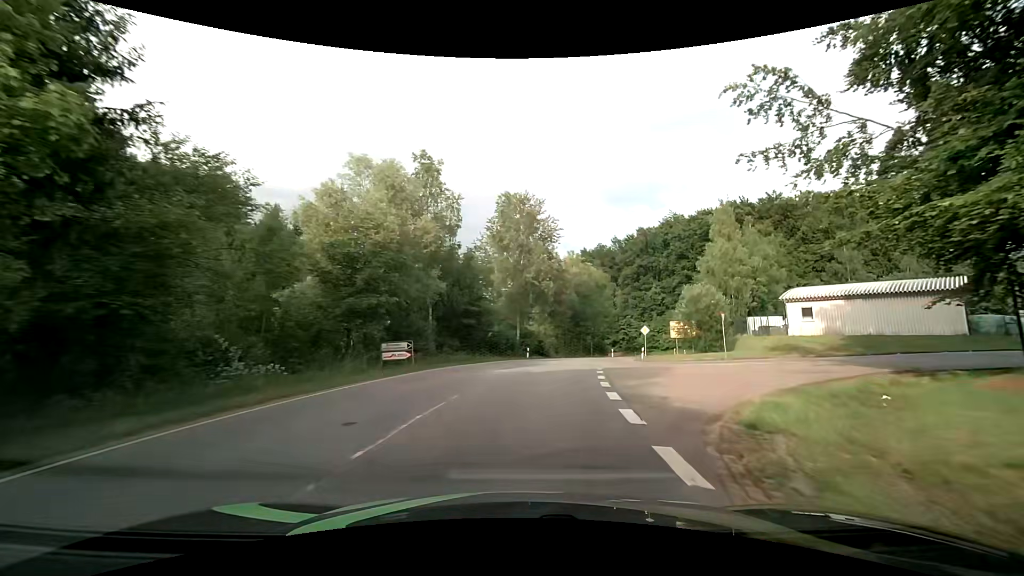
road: tertiary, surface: asphalt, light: Day
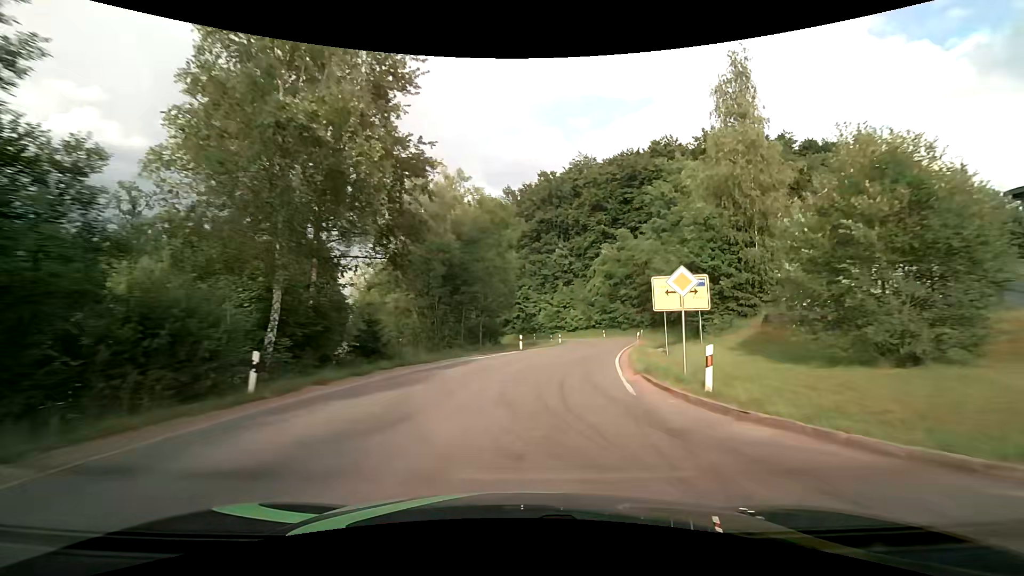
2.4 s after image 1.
(+3.8, +32.4) m; +14°
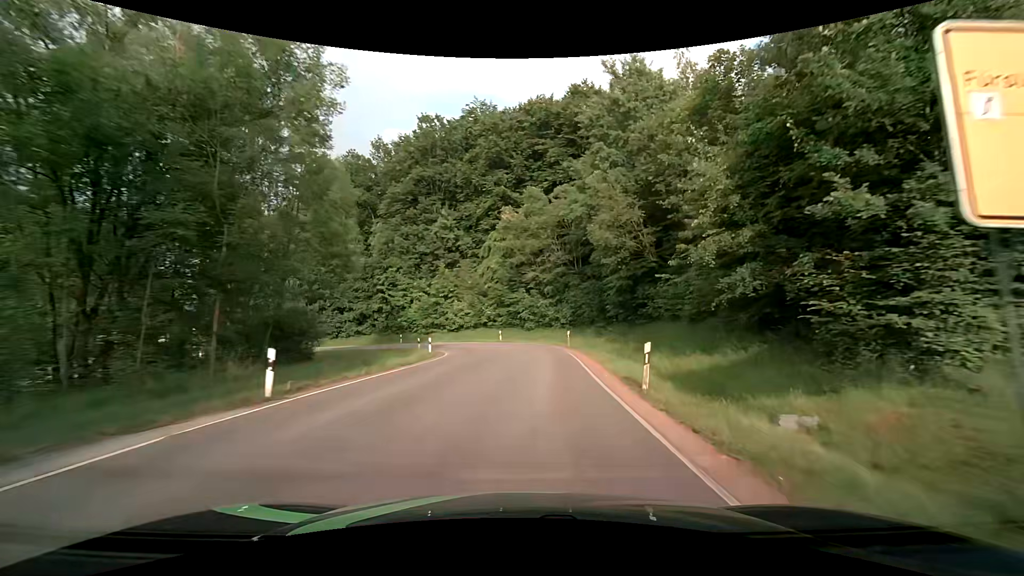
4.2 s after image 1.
(+2.6, +23.2) m; +13°
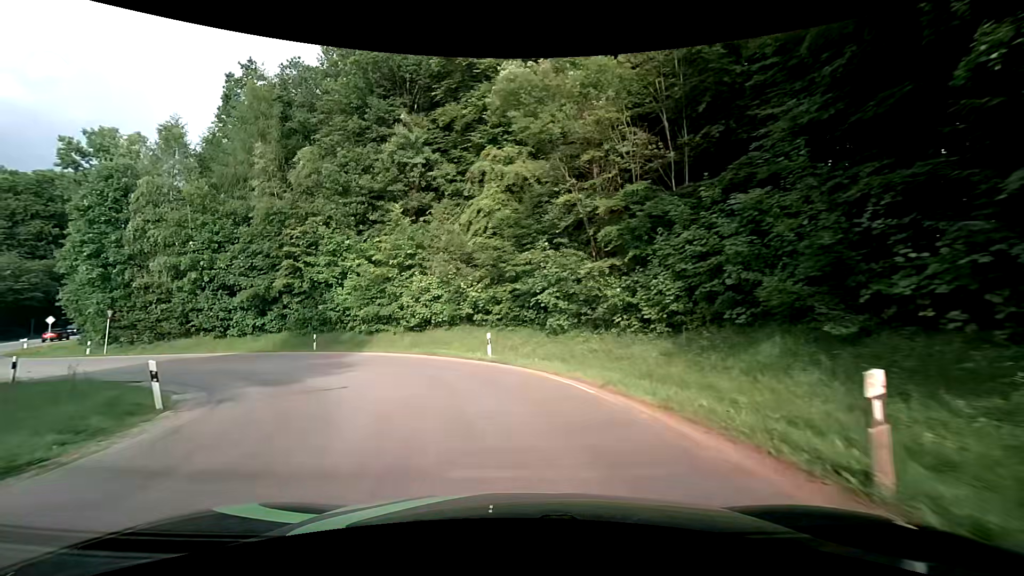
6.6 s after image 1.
(+0.8, +27.7) m; -2°
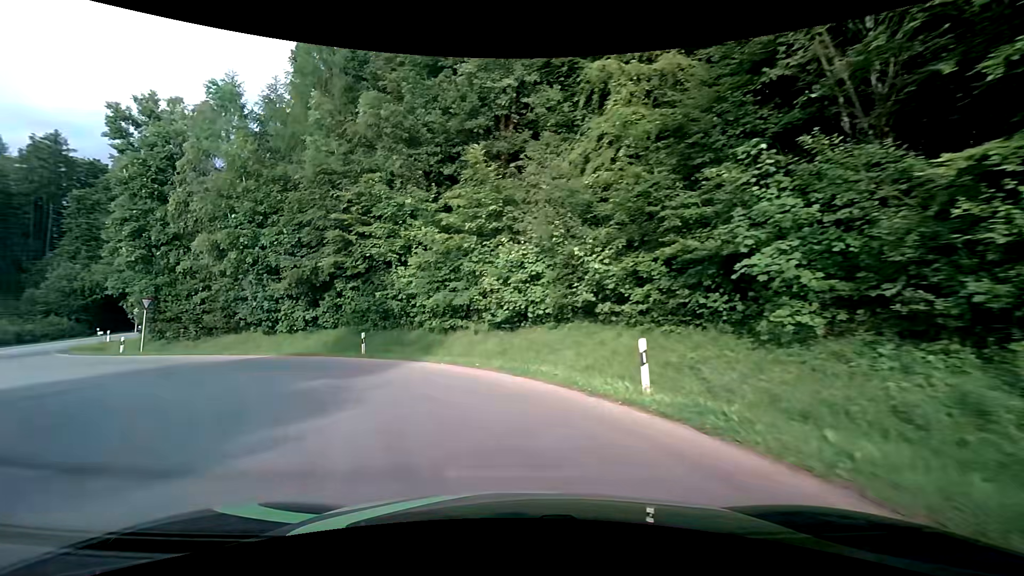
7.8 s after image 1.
(-1.0, +11.3) m; -11°
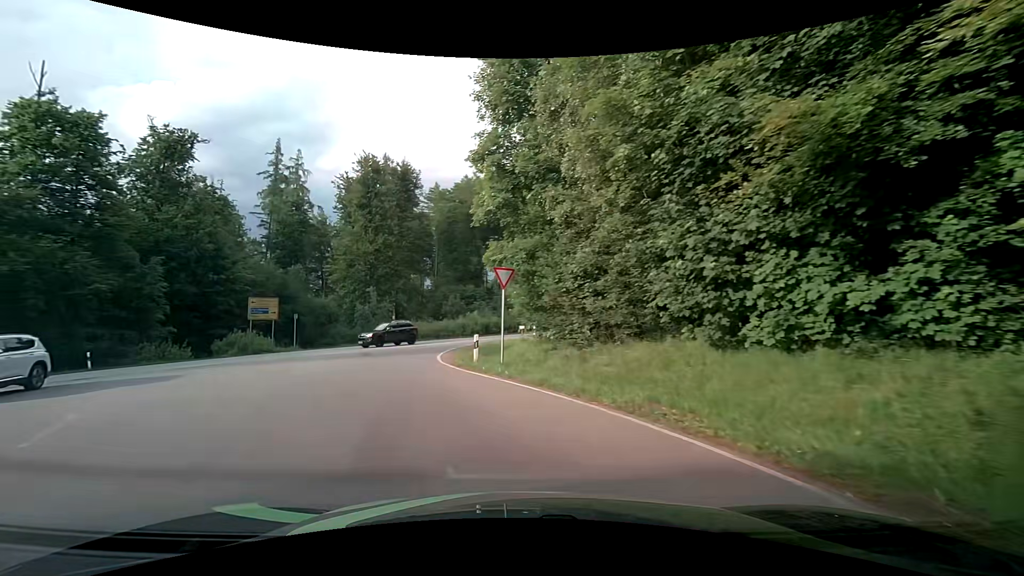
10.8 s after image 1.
(-8.1, +18.8) m; -51°
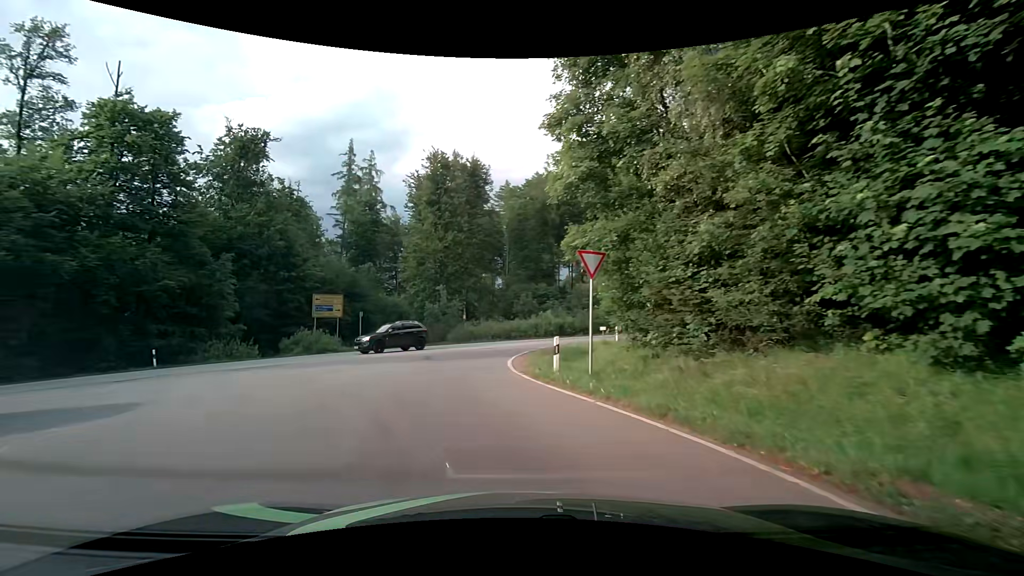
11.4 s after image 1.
(-0.3, +3.6) m; -8°
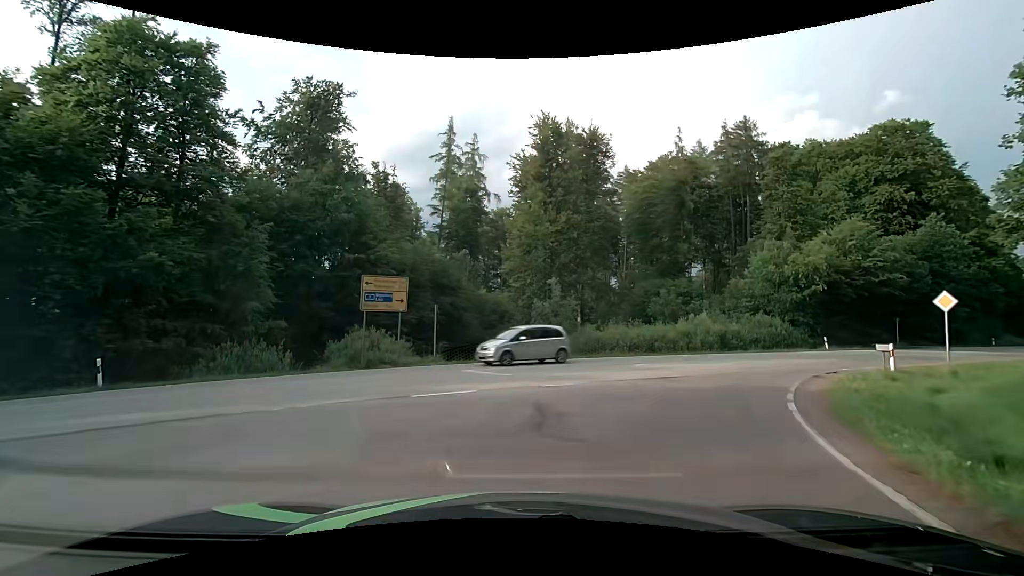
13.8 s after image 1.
(-2.1, +13.3) m; -13°
(+1, +10) (+6, +18) (+14, +24) (+23, +30) (+31, +35) (+39, +41) (+47, +47) (+56, +53) (+64, +59) (+72, +64) m
